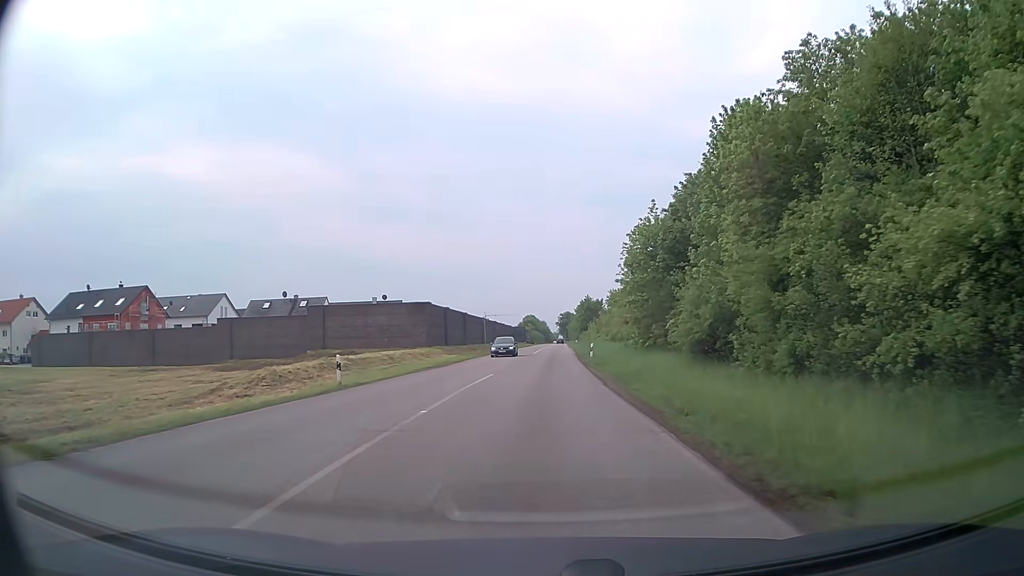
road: secondary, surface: asphalt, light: Day
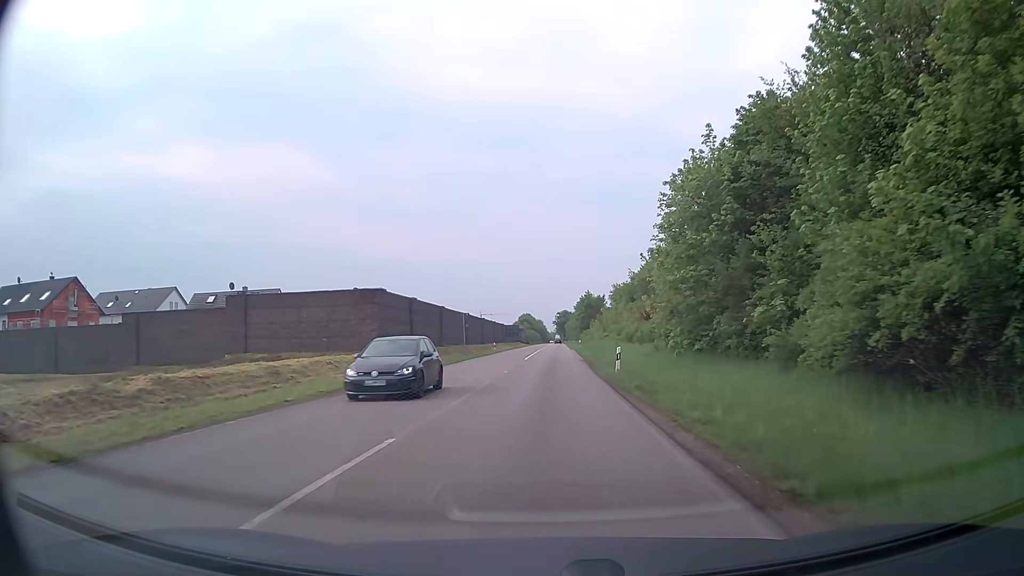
(0.0, +16.1) m; 0°
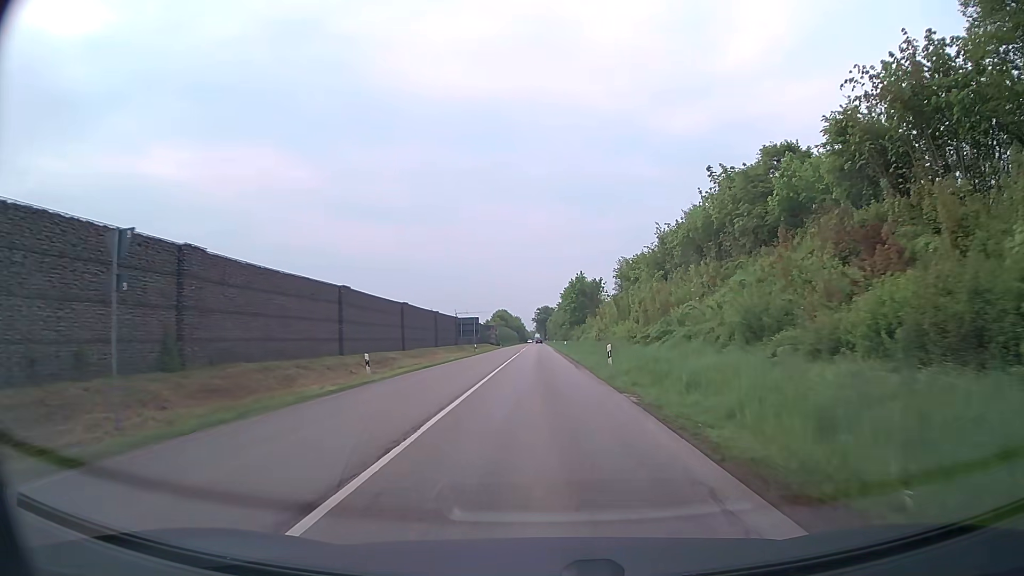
(+0.7, +45.5) m; +2°
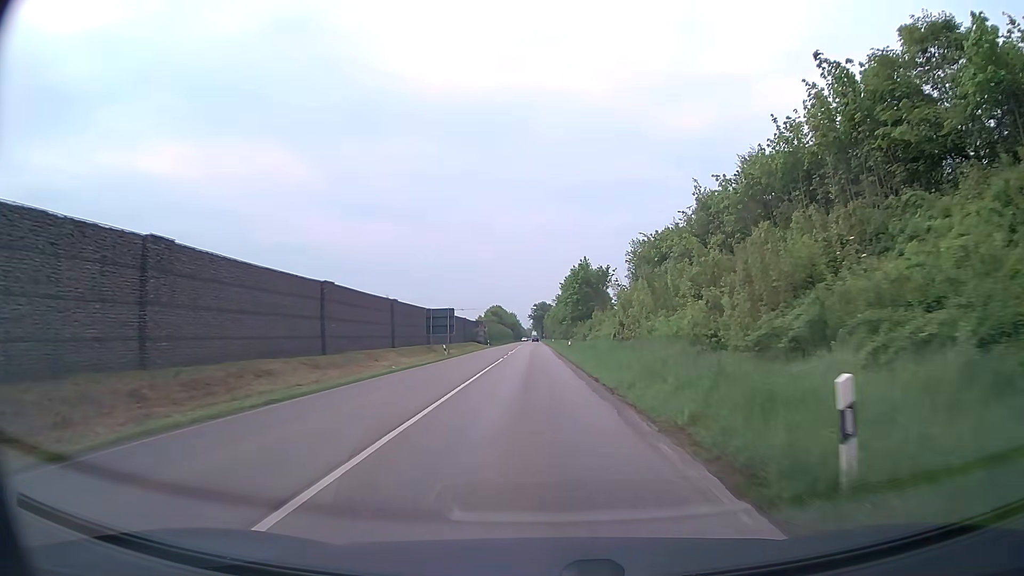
(0.0, +19.3) m; +1°
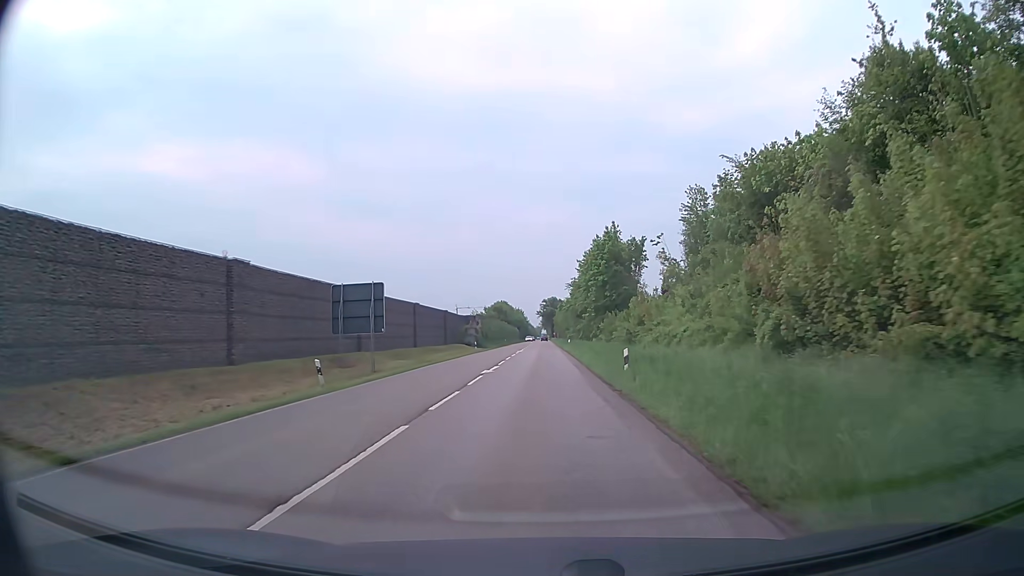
(-0.4, +29.5) m; -1°
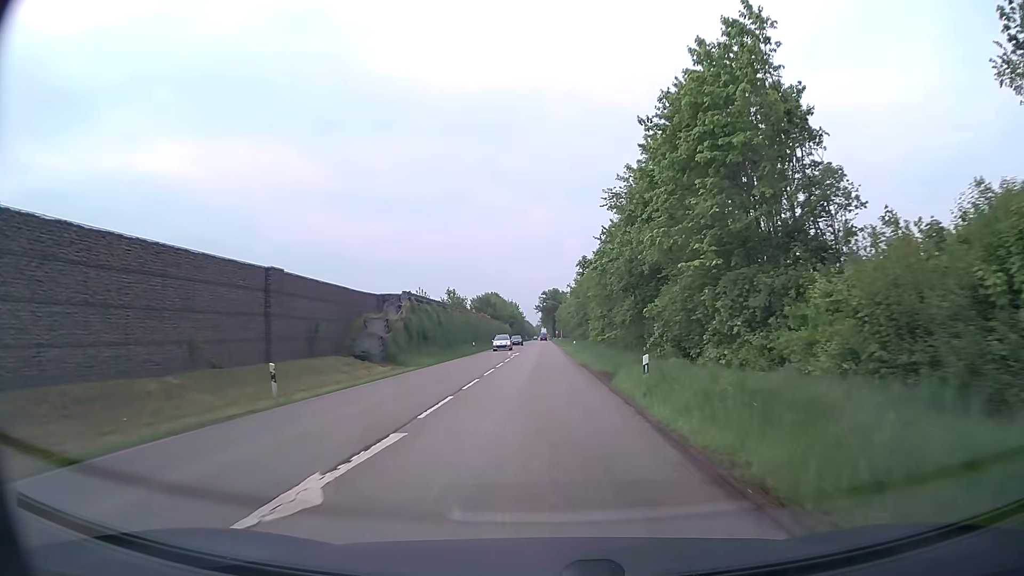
(+0.1, +49.4) m; 0°
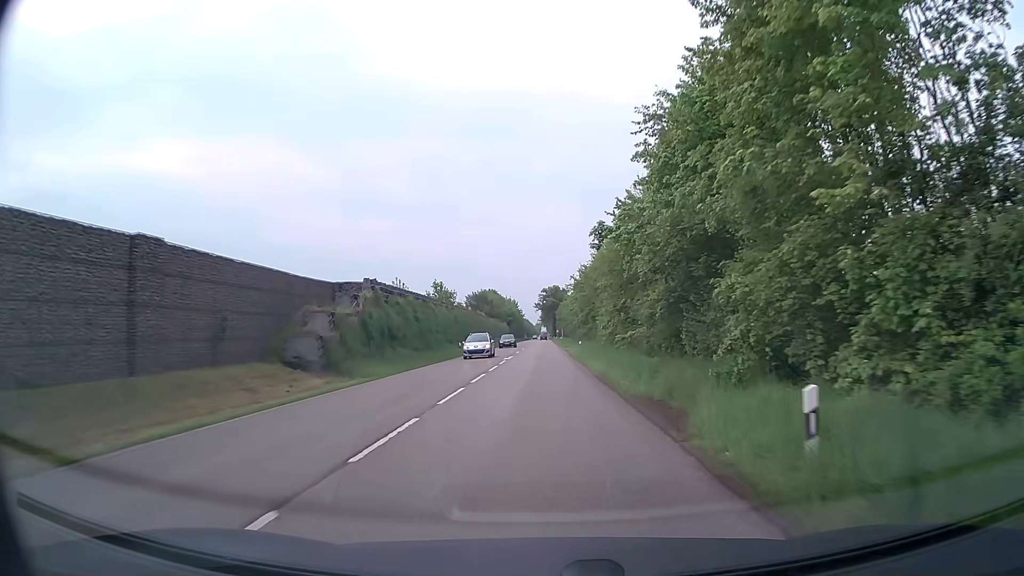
(0.0, +10.0) m; 0°
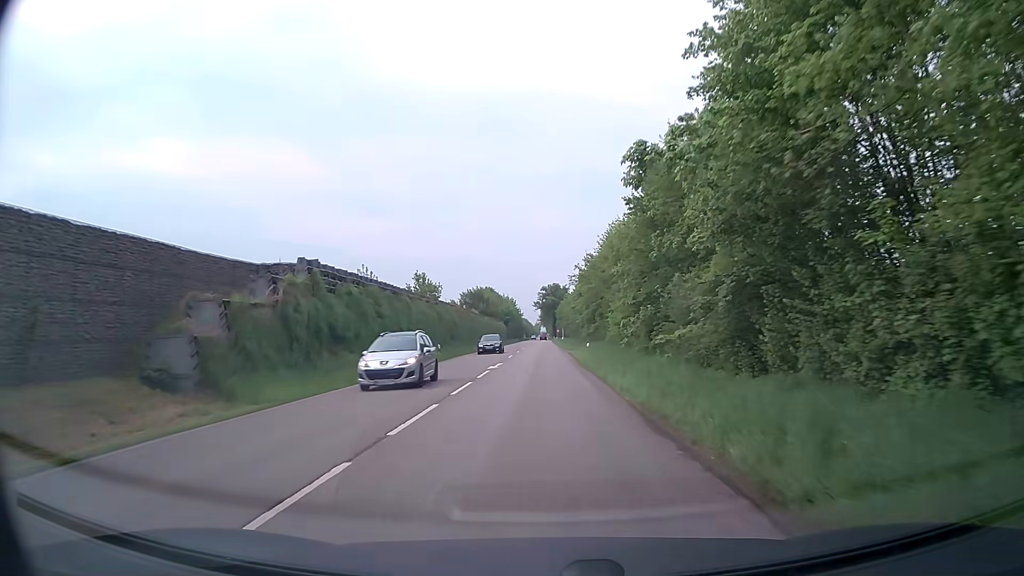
(0.0, +10.1) m; 0°
(0, +10) (0, +20) (0, +30) (0, +40) (0, +50) (0, +60) (0, +70) (0, +80) (0, +90) (0, +100) m
